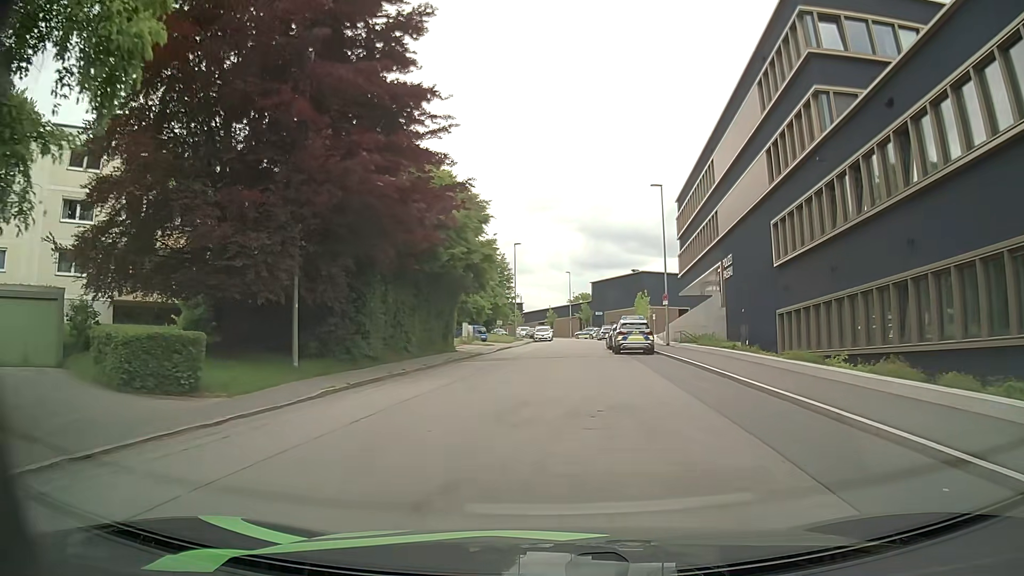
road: residential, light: Day
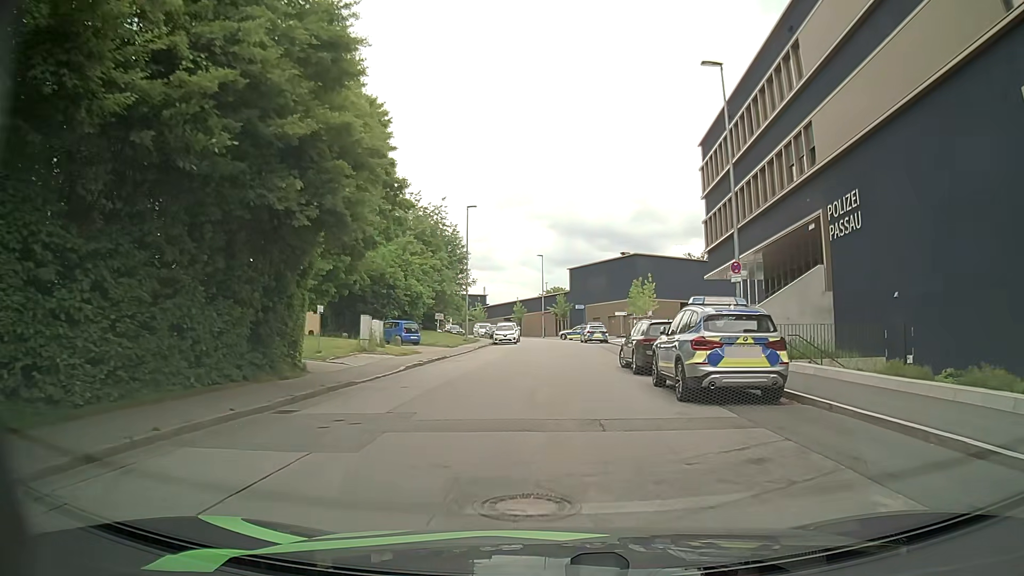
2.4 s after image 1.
(+0.2, +20.9) m; +2°
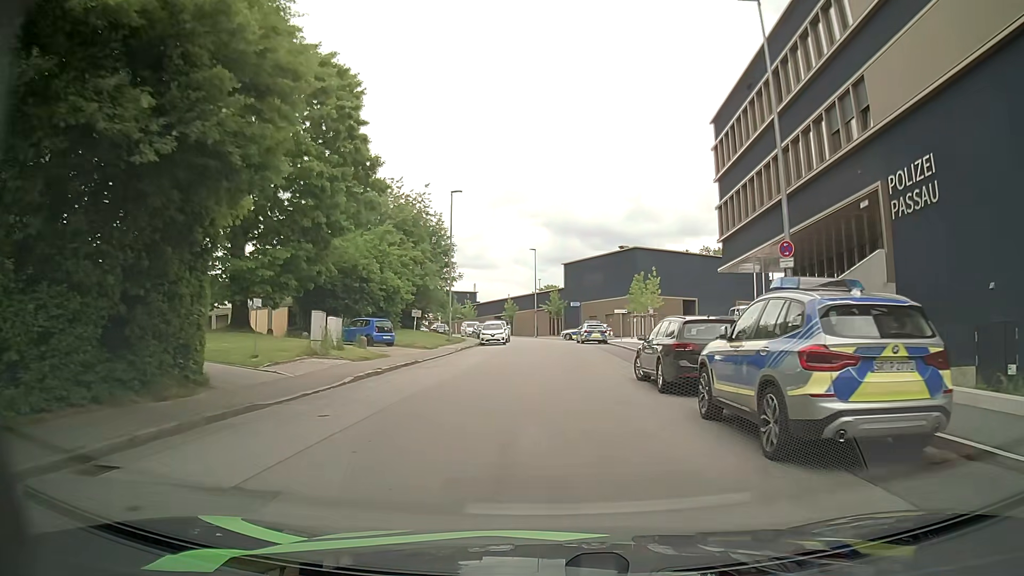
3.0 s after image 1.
(0.0, +5.3) m; +1°
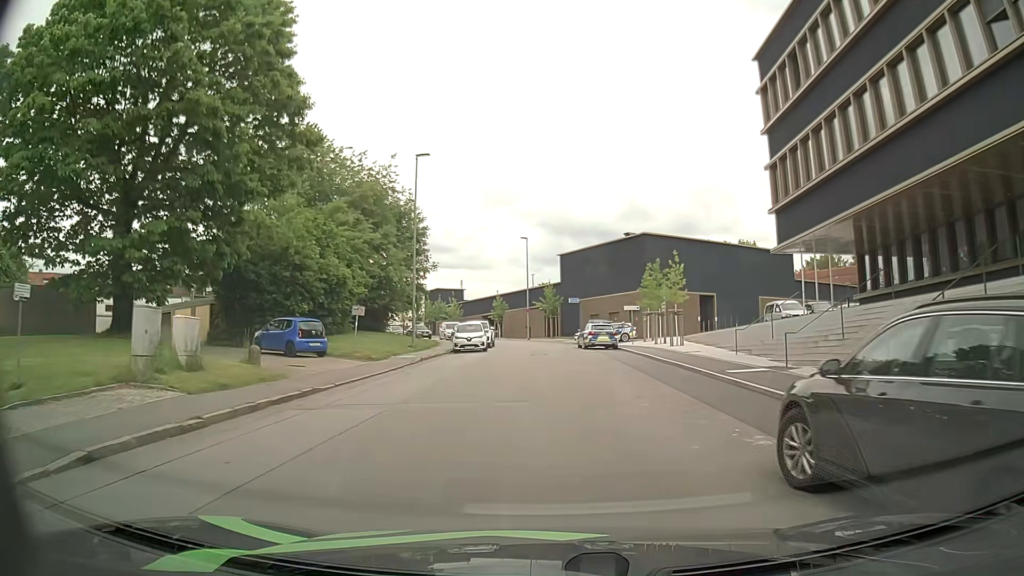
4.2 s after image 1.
(0.0, +10.5) m; 0°
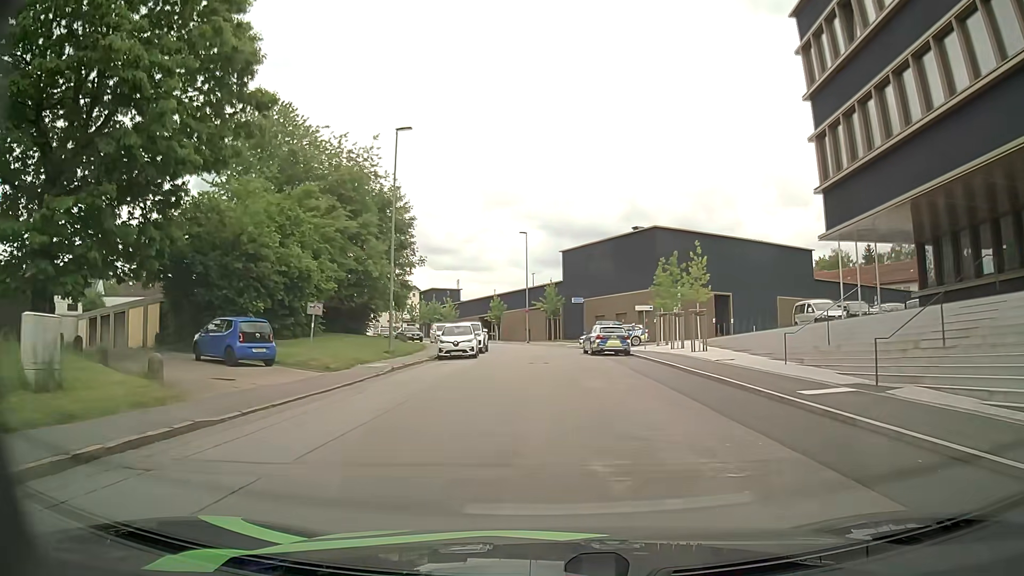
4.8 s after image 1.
(0.0, +5.3) m; -1°
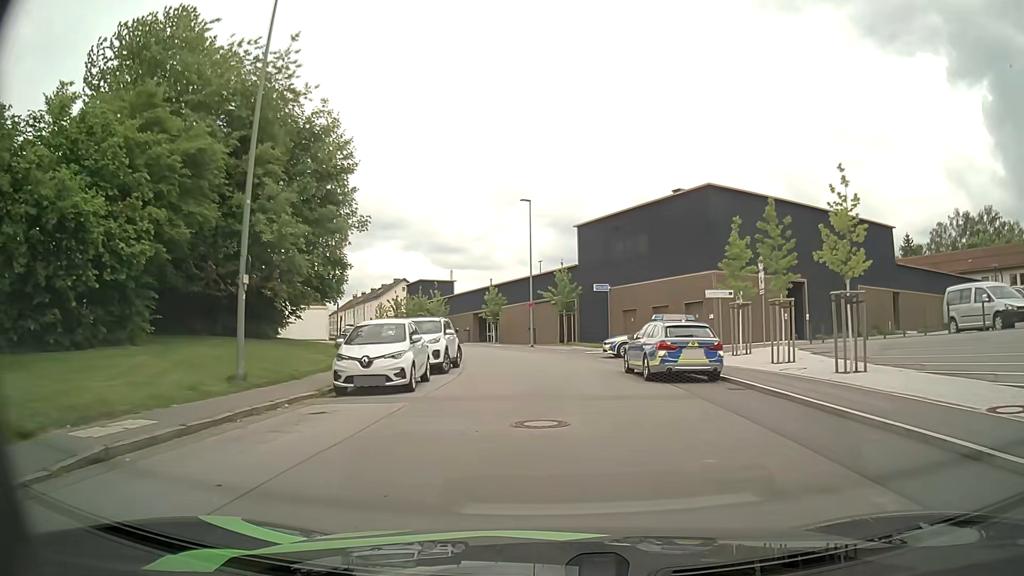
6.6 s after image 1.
(+0.1, +15.6) m; 0°
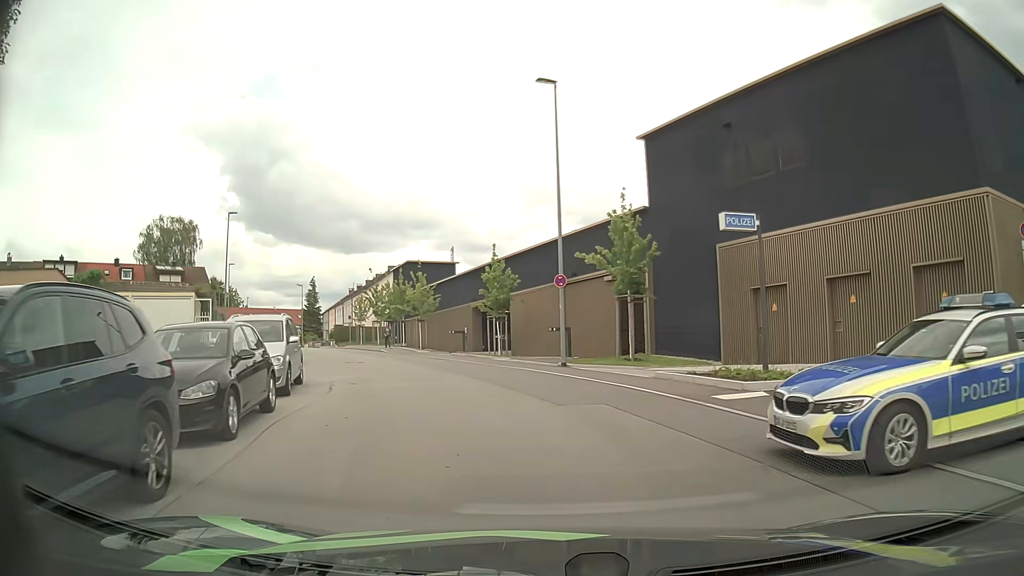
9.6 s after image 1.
(-0.3, +23.1) m; -4°
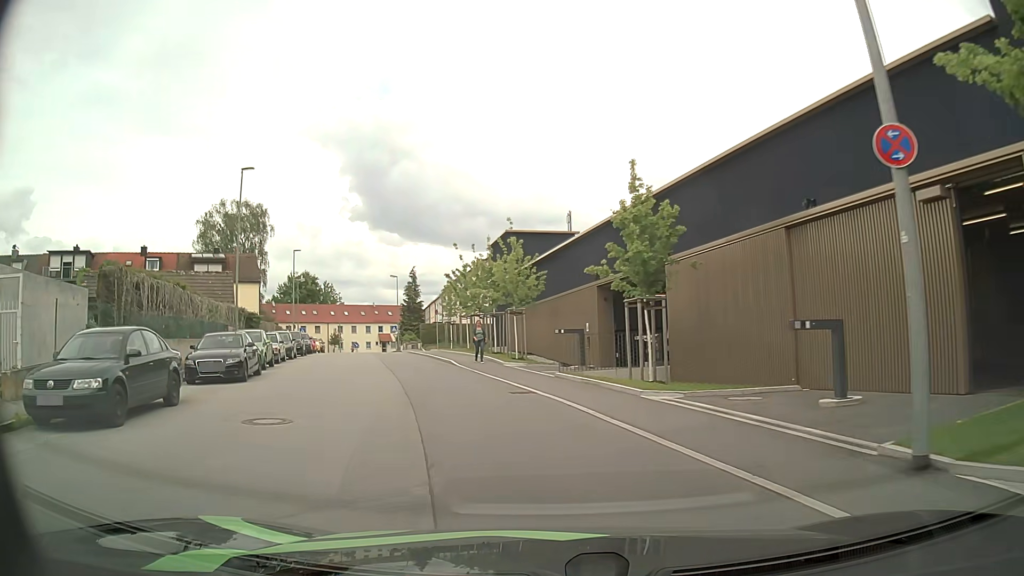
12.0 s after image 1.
(-1.1, +17.0) m; -10°
(-1, +10) (-3, +20) (-6, +29) (-9, +39) (-11, +49) (-14, +58) (-17, +68) (-20, +77) (-23, +87) (-25, +97) m
